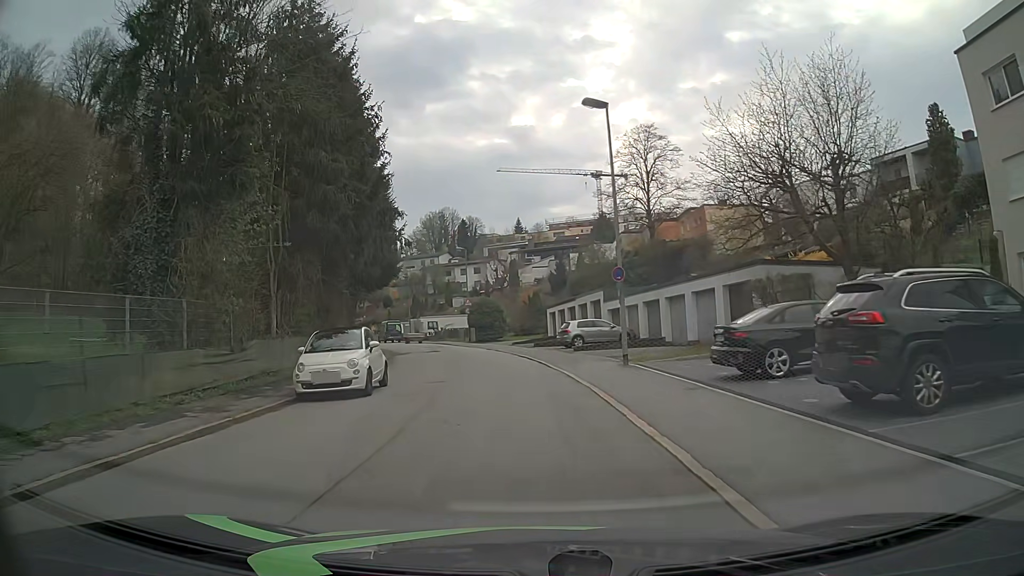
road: residential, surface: asphalt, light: Day
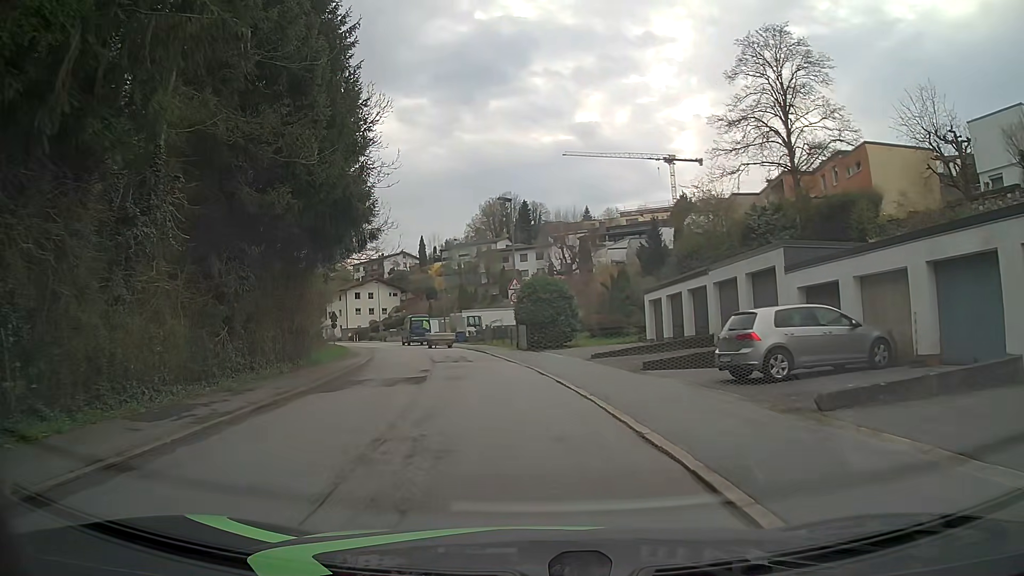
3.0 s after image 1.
(-0.7, +22.5) m; -4°
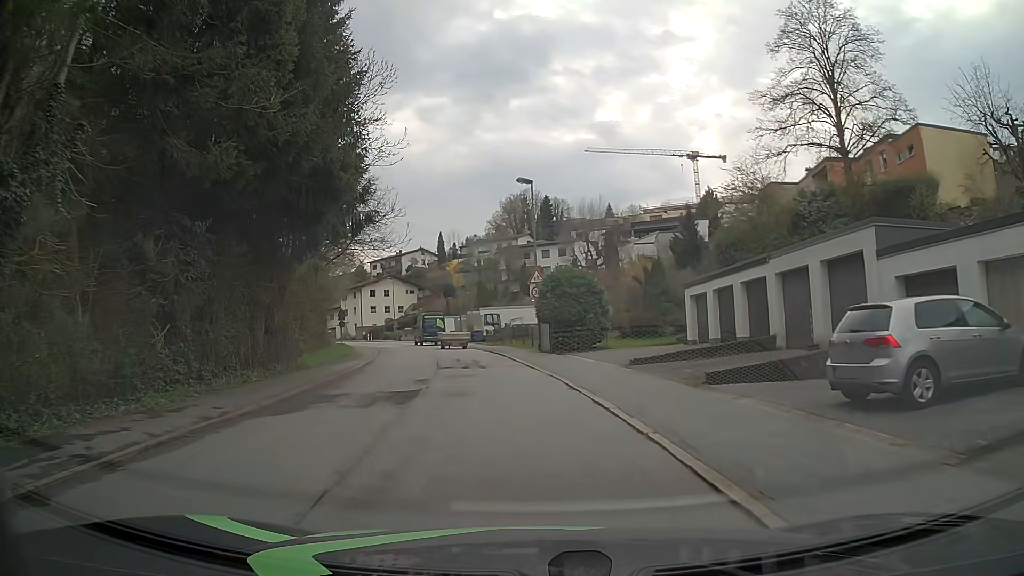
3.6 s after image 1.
(-0.1, +4.5) m; -3°
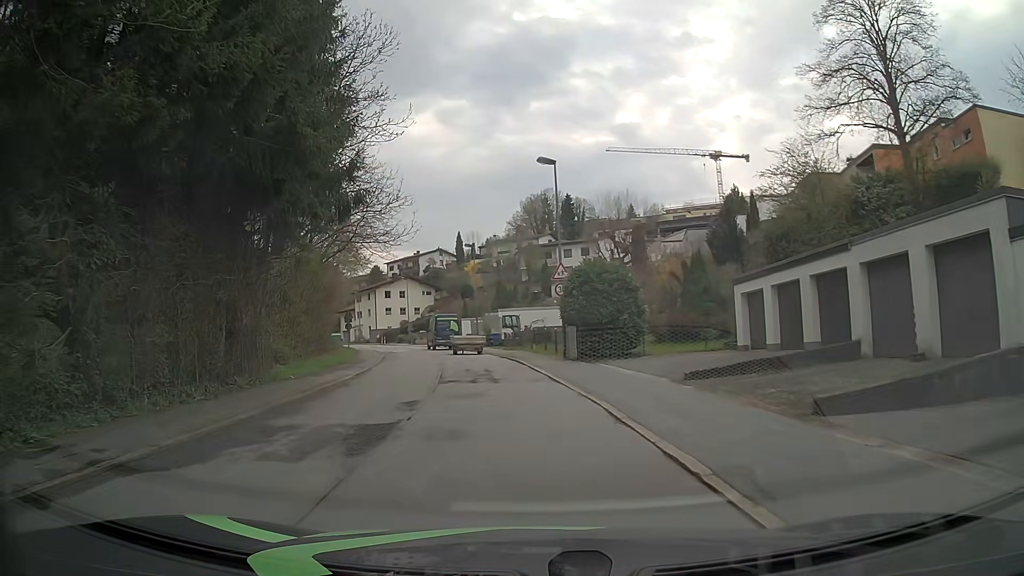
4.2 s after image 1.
(0.0, +4.5) m; -2°
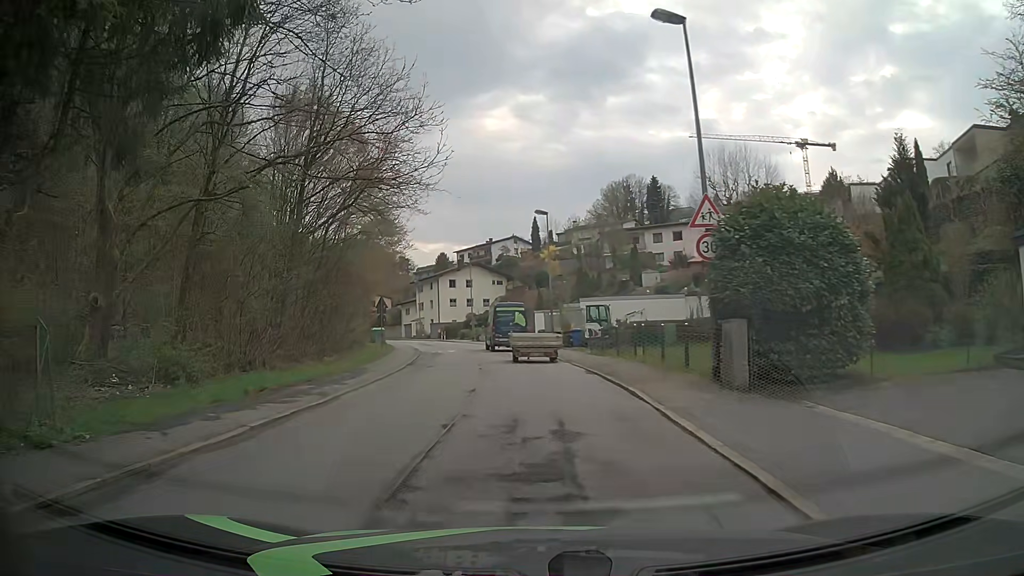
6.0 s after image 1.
(-0.7, +13.4) m; -5°
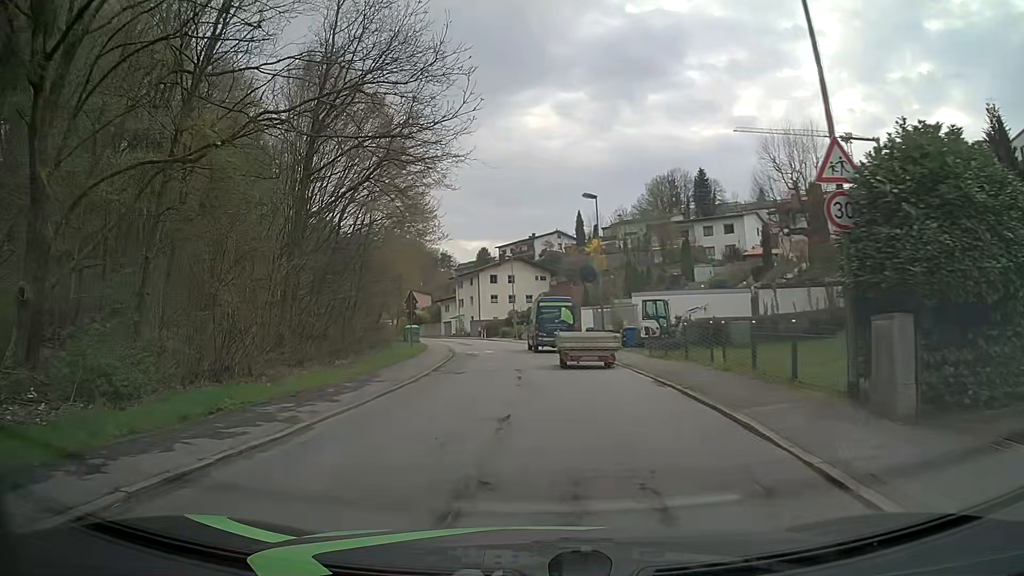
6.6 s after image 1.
(-0.2, +4.5) m; -5°
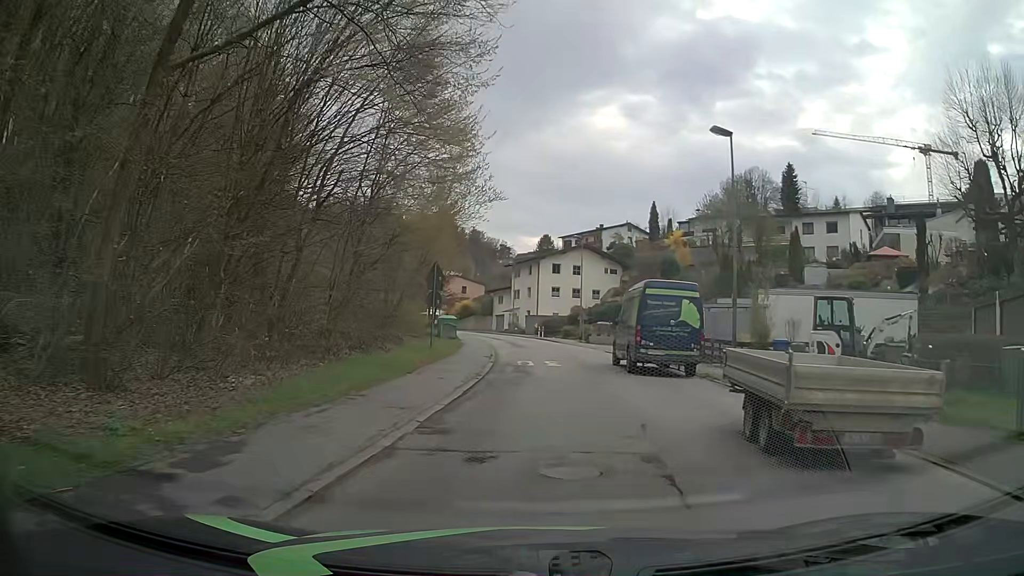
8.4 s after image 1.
(-1.1, +13.3) m; -6°
